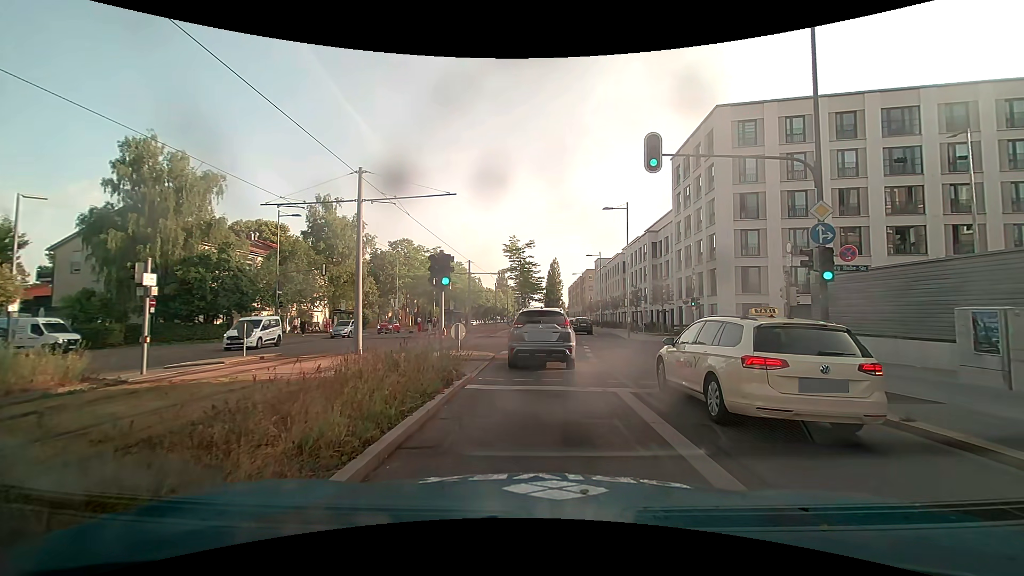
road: secondary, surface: asphalt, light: Day
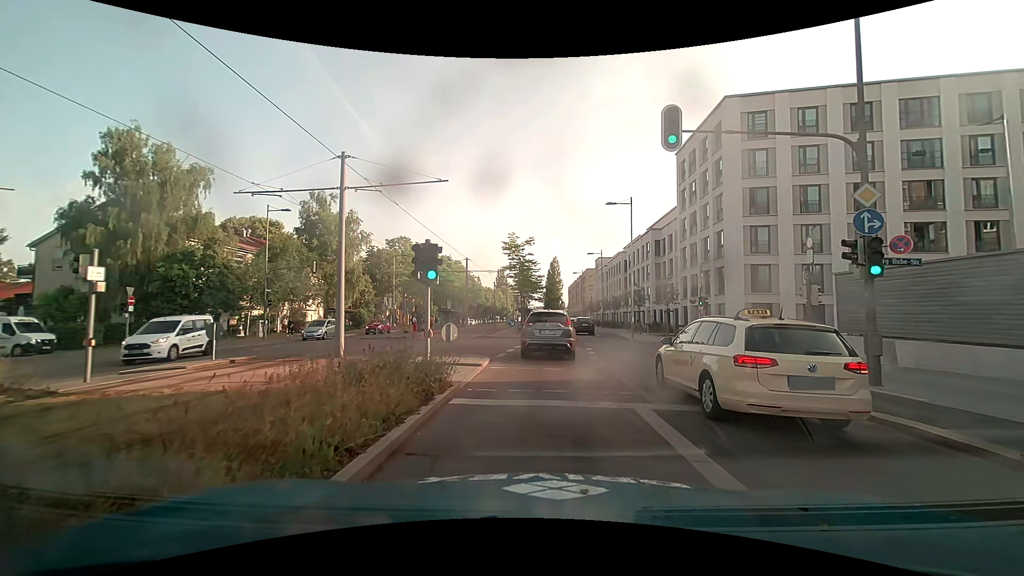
(0.0, +1.9) m; 0°
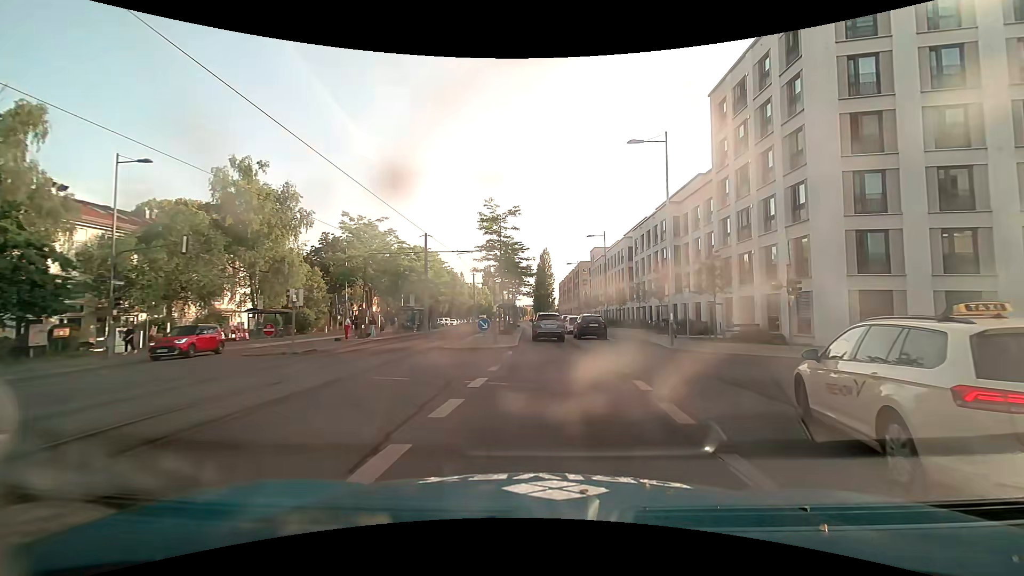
(+0.3, +14.1) m; +2°
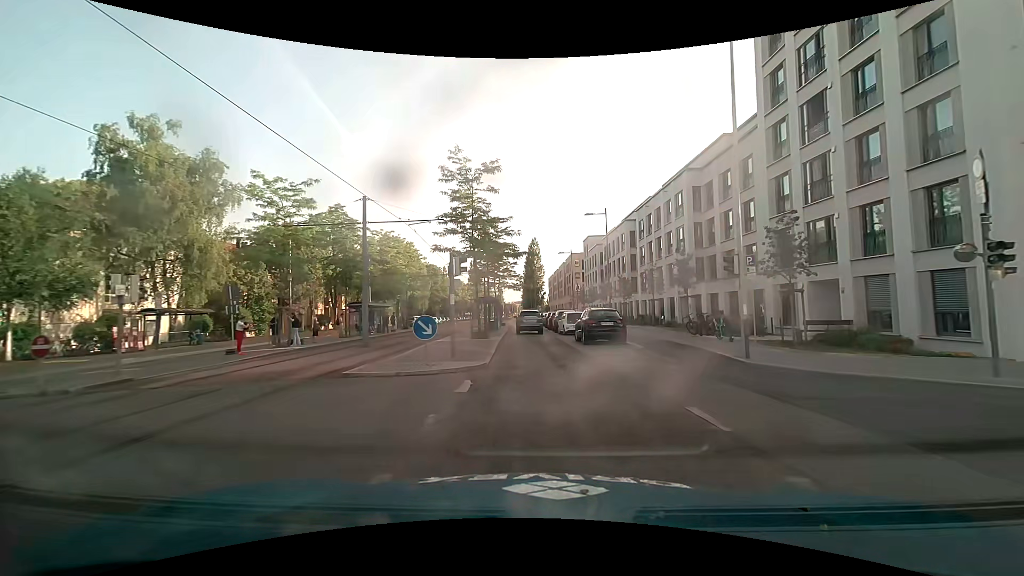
(+0.1, +10.2) m; +1°
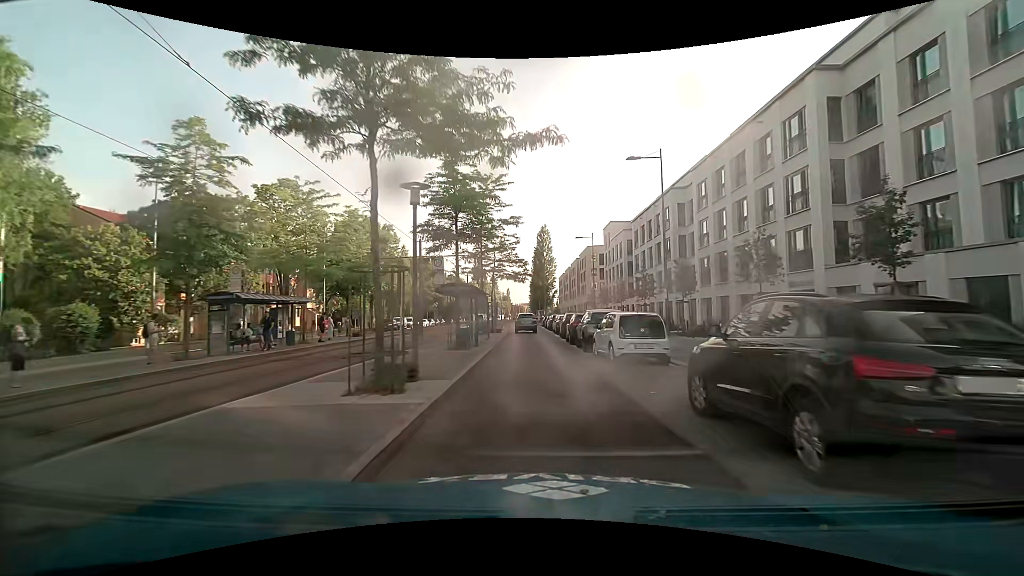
(-0.2, +17.5) m; -2°
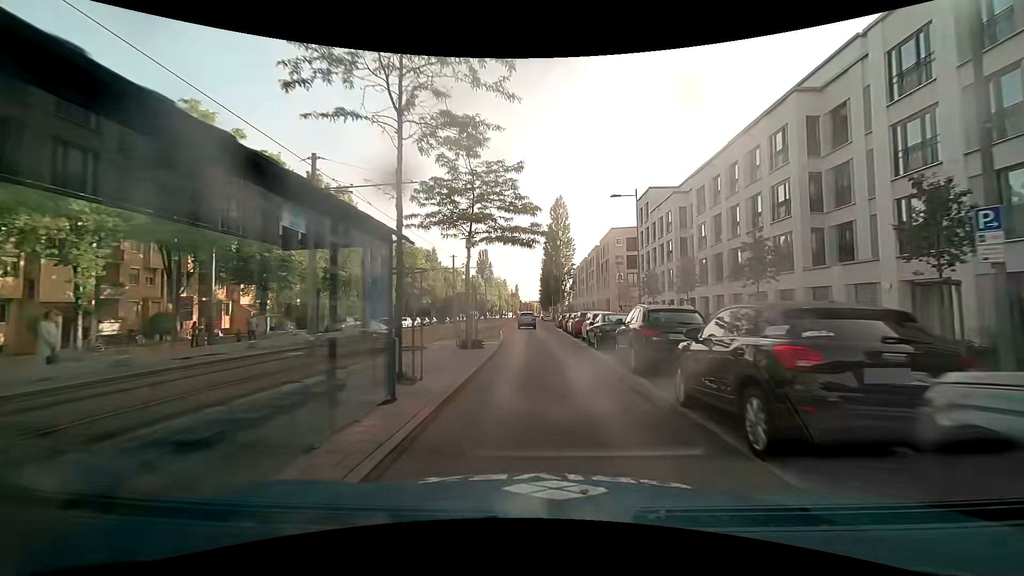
(-0.2, +19.6) m; -1°
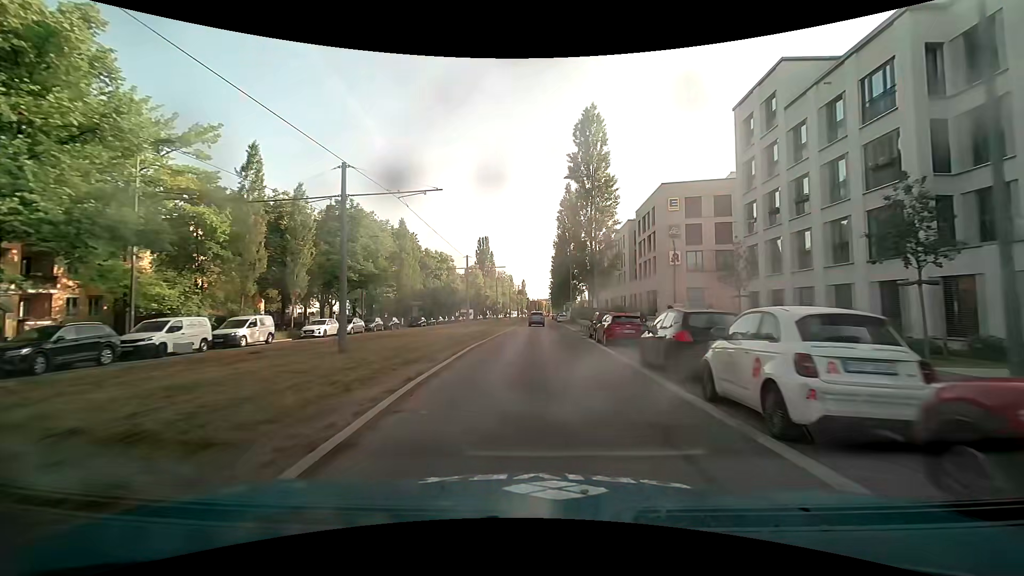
(-0.1, +29.2) m; -1°
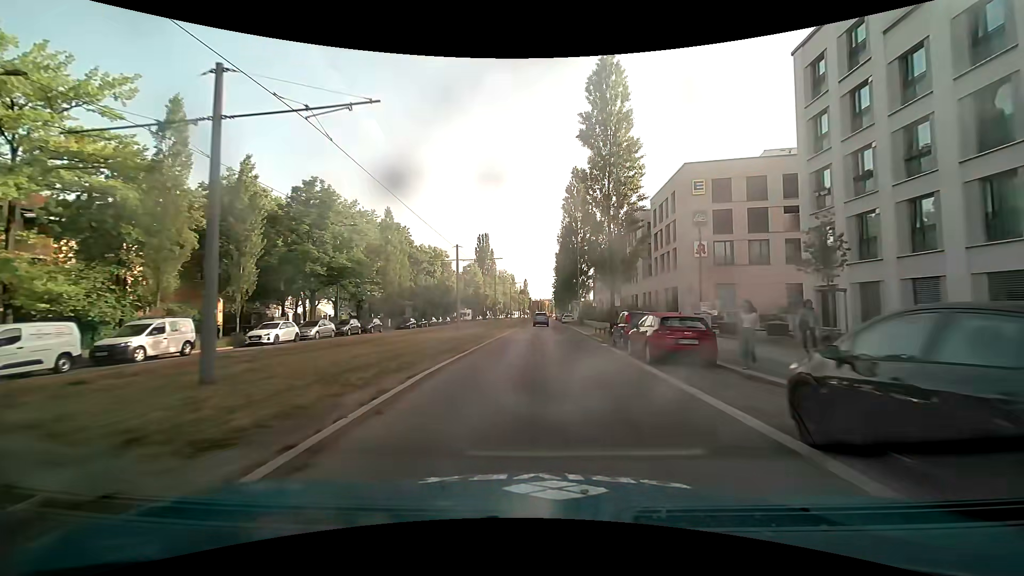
(0.0, +7.8) m; 0°
